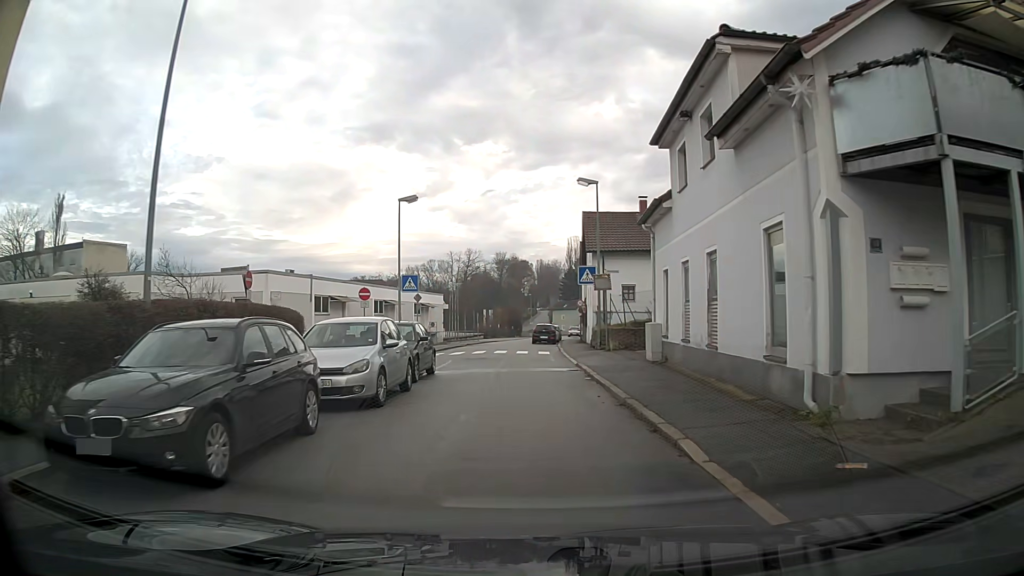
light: Day
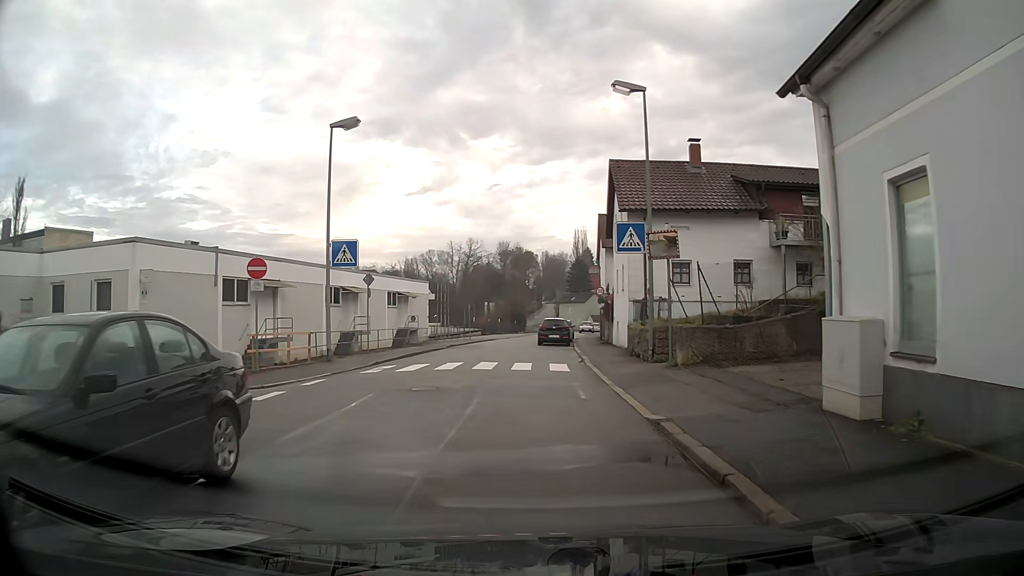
(-0.1, +12.8) m; -1°
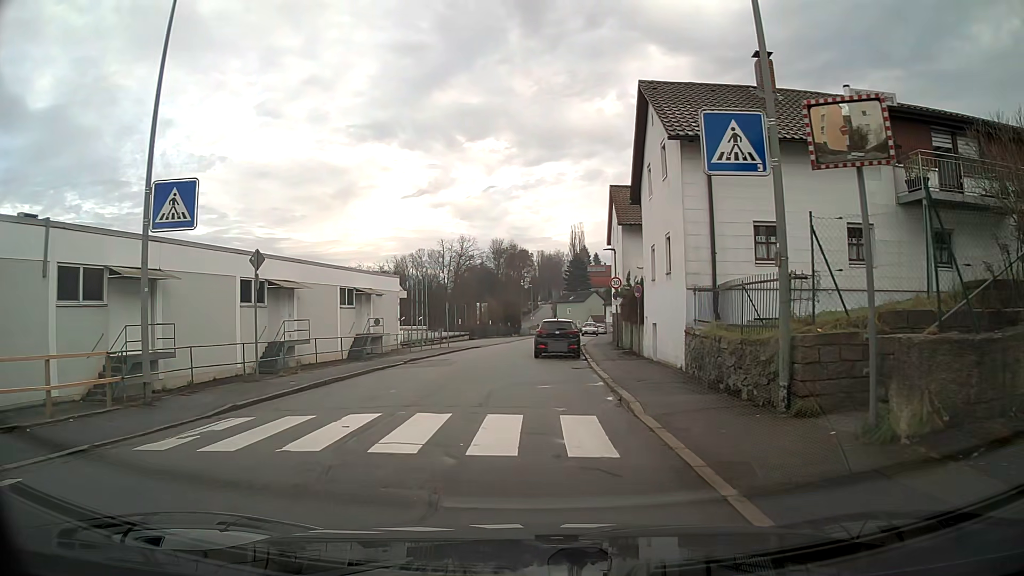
(+0.1, +10.6) m; 0°
